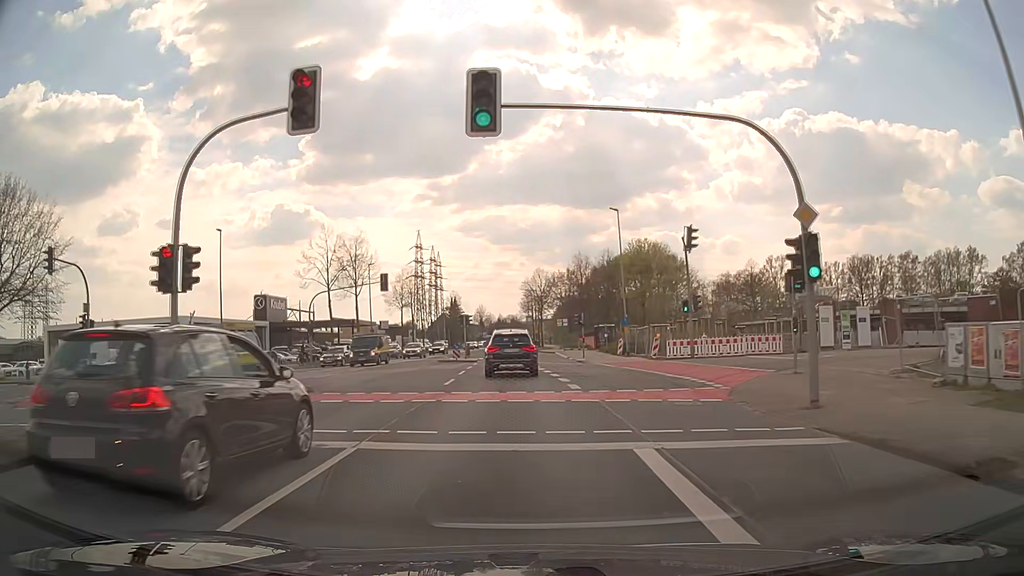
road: secondary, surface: asphalt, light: Day
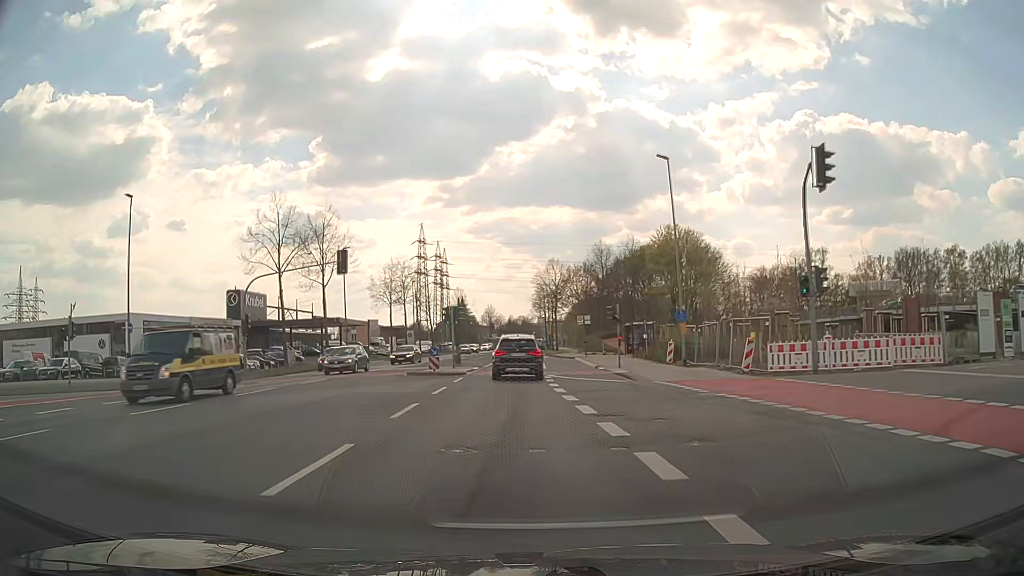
(-0.2, +14.7) m; -1°
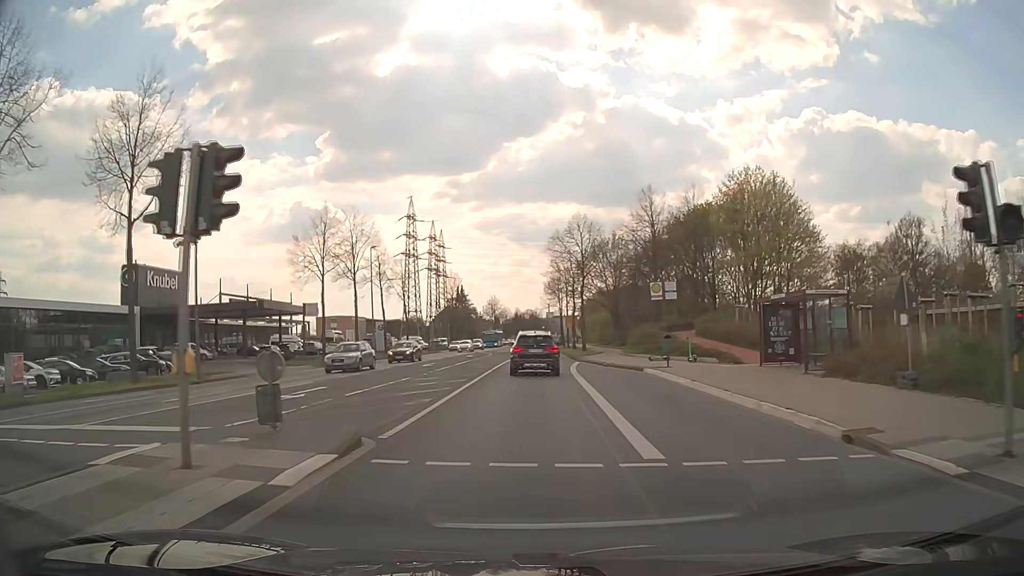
(-0.5, +30.0) m; 0°
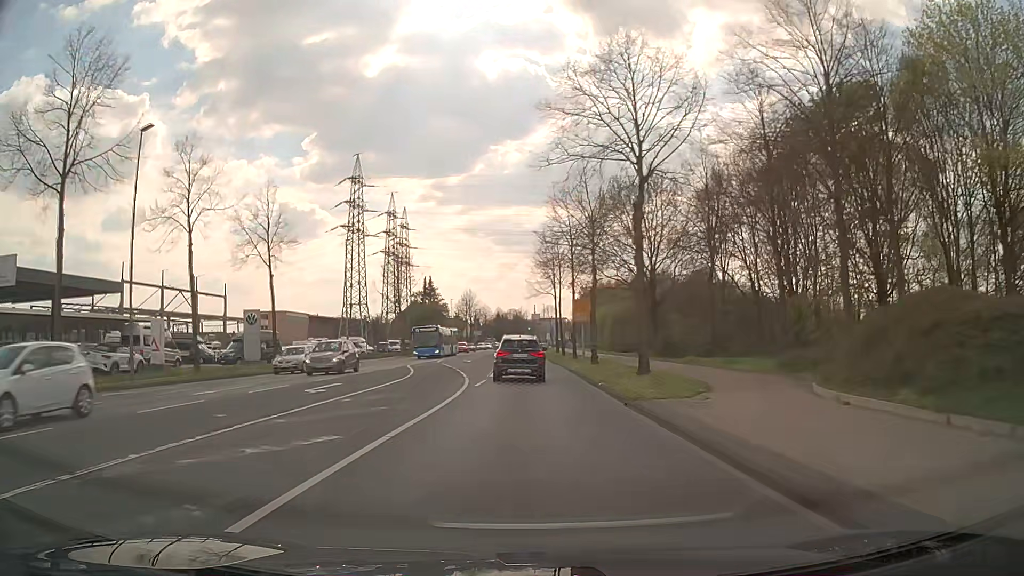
(+0.5, +38.1) m; +1°
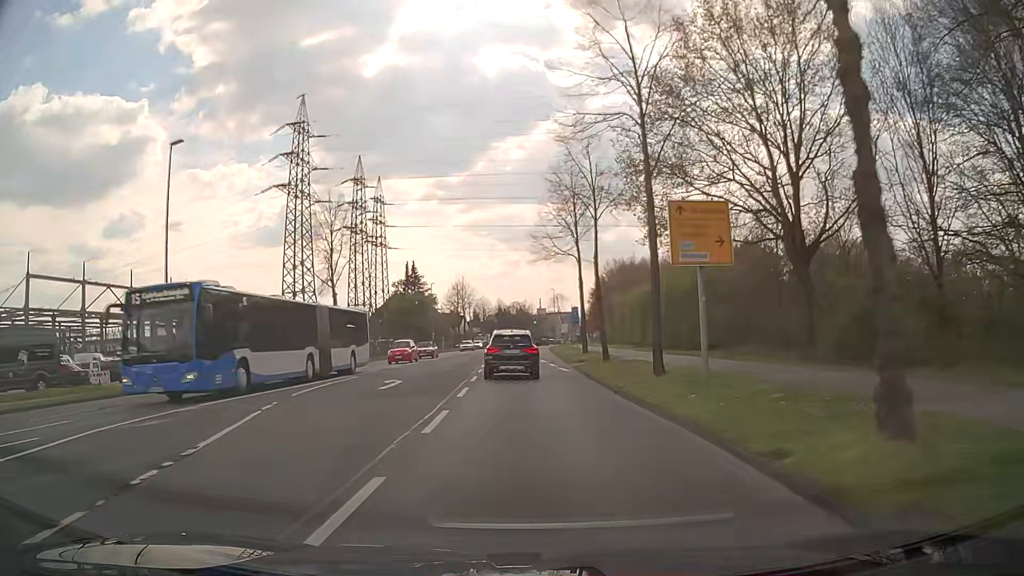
(-0.1, +30.9) m; -1°
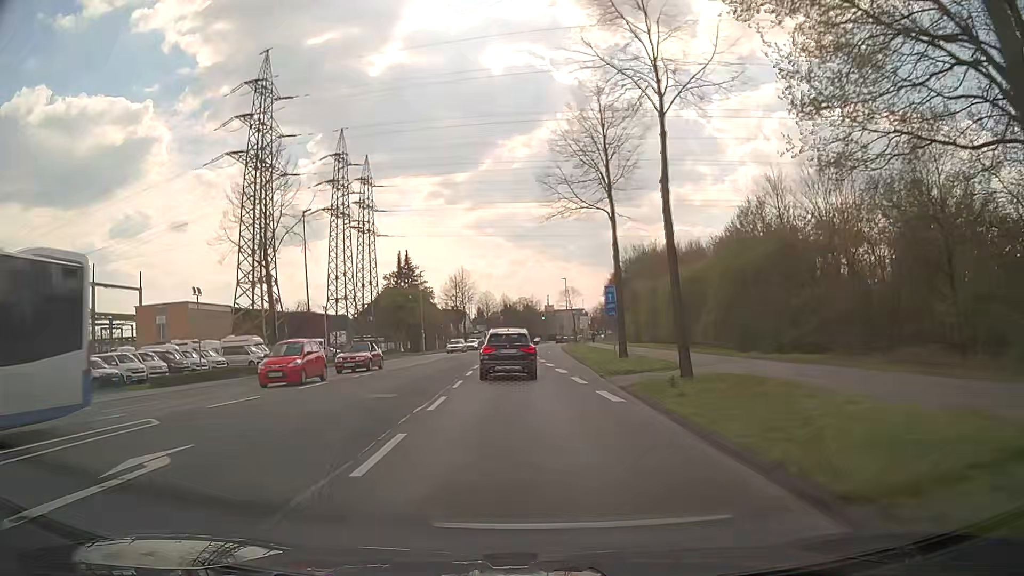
(0.0, +15.5) m; 0°
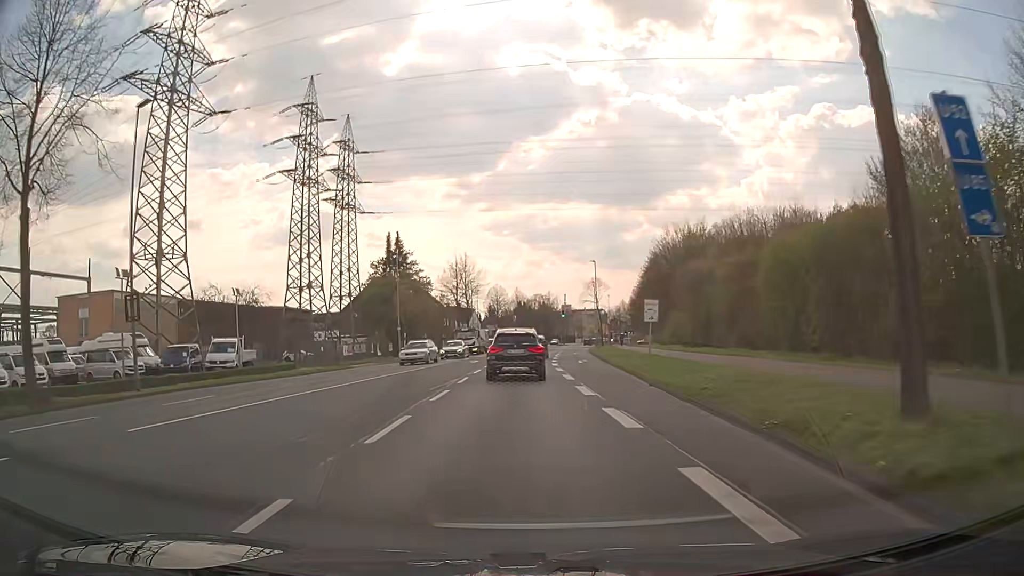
(-0.3, +22.6) m; -1°
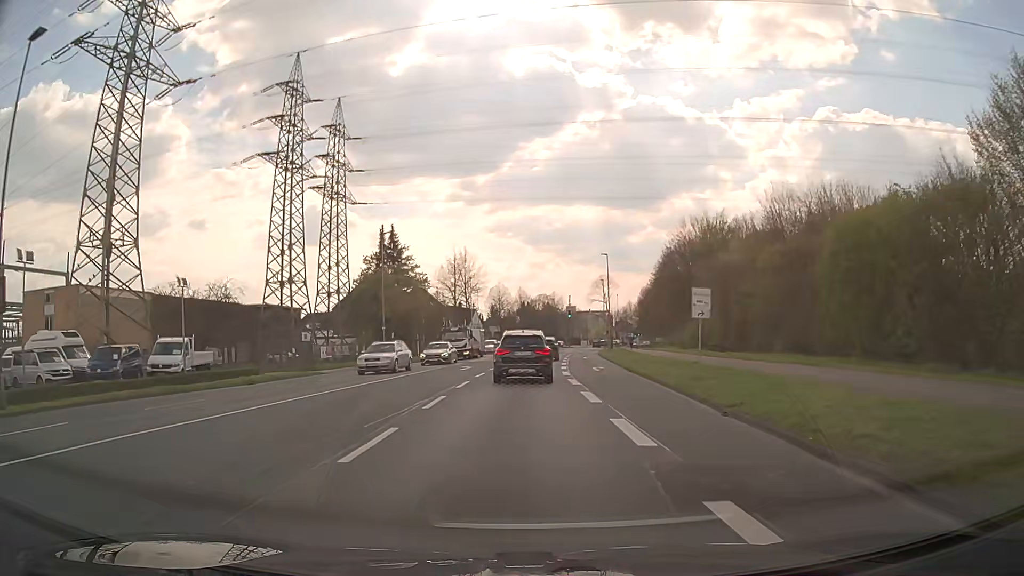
(-0.1, +7.5) m; -1°
